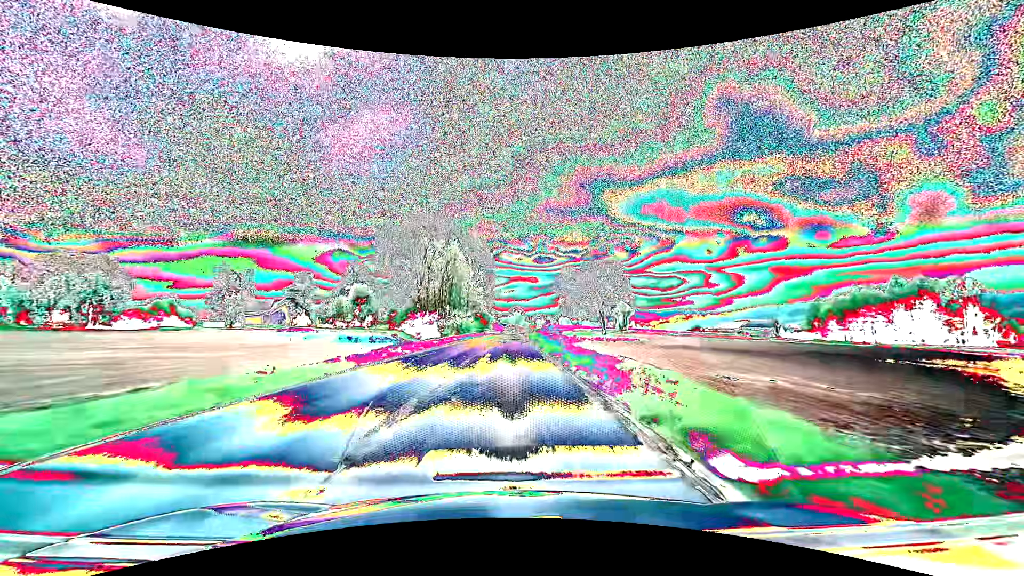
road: secondary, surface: asphalt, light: Day
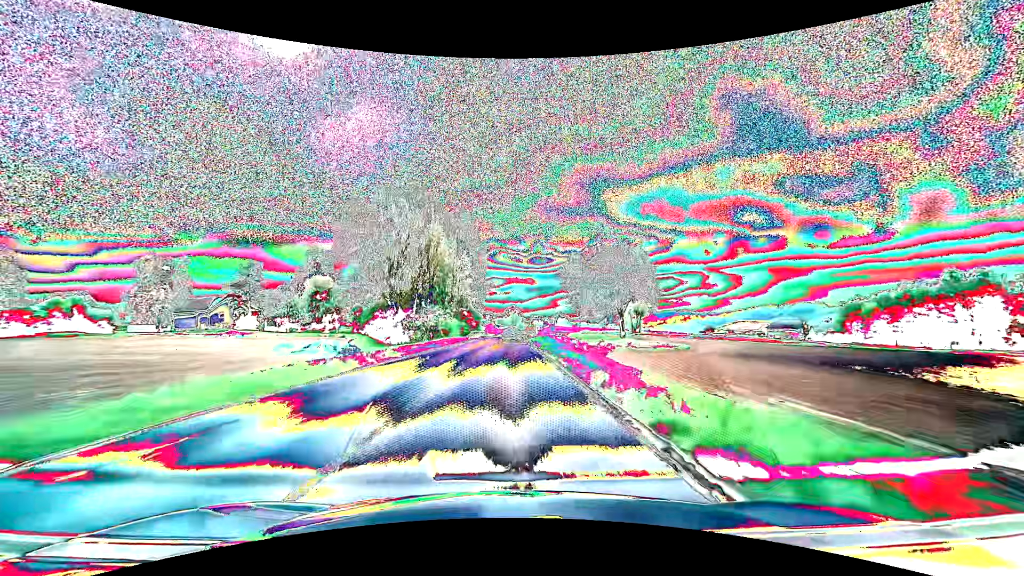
(+0.1, +26.9) m; 0°
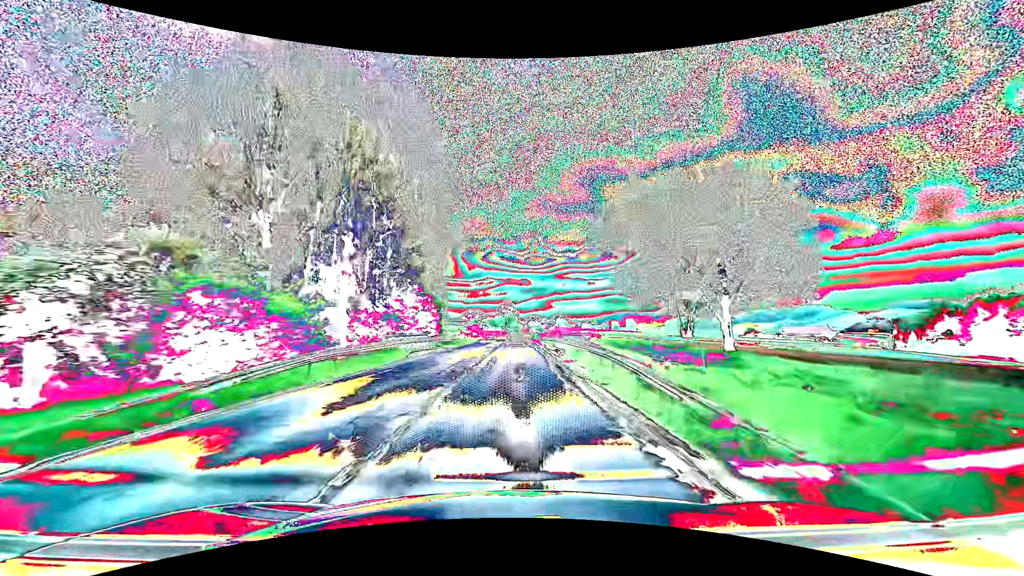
(+0.3, +54.3) m; +1°
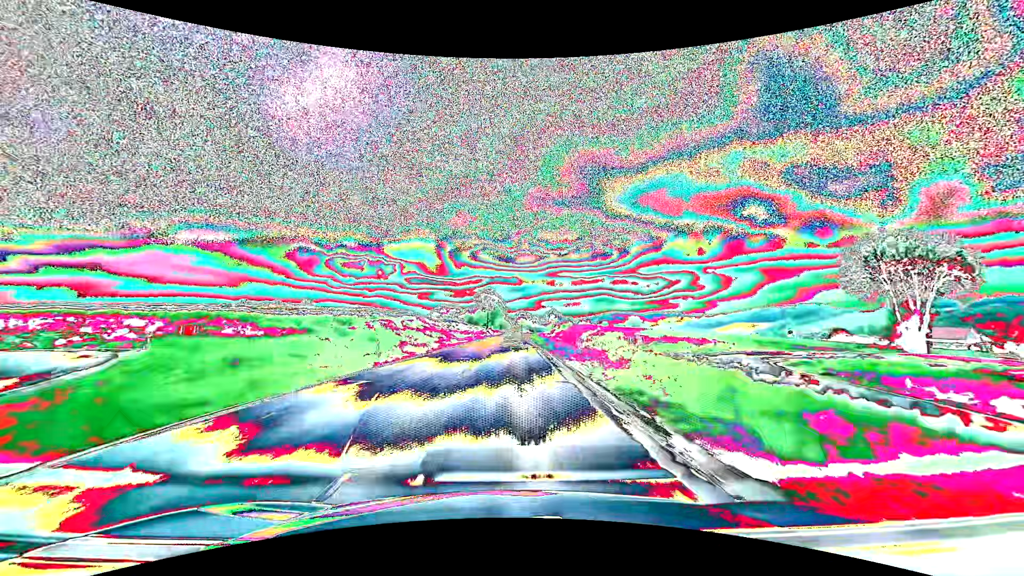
(+1.1, +68.5) m; +2°
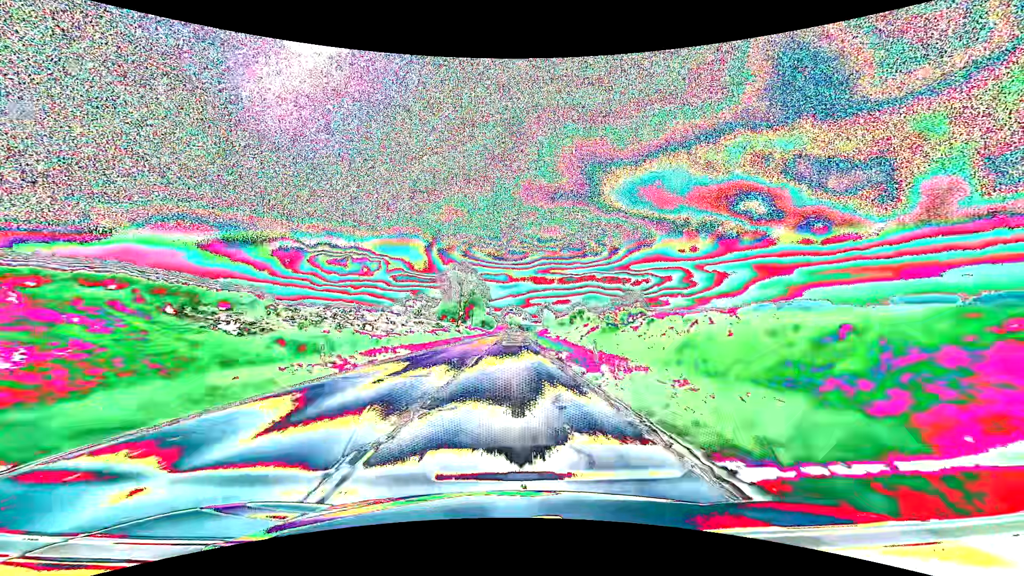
(+0.6, +54.6) m; +1°
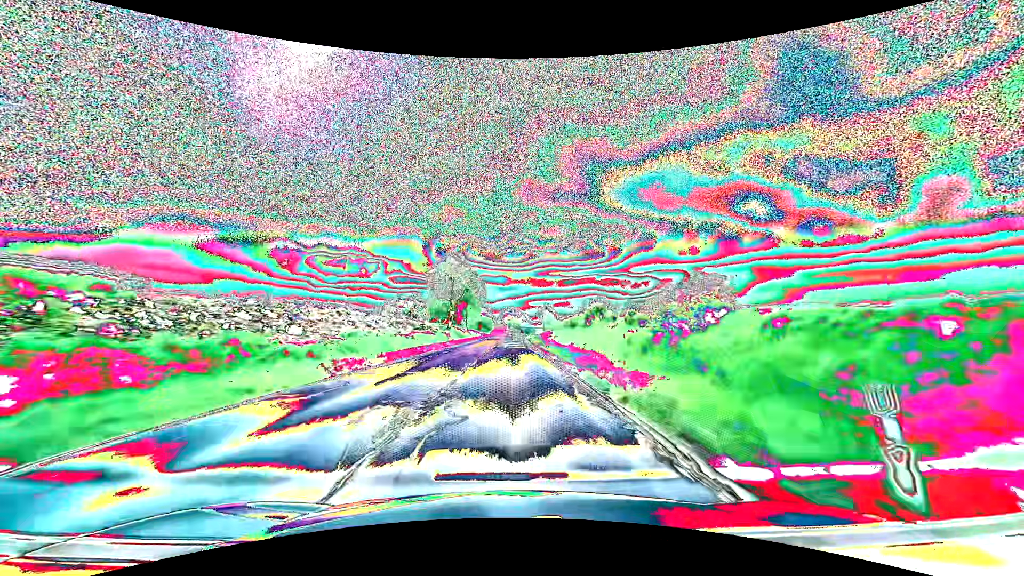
(0.0, +13.6) m; 0°
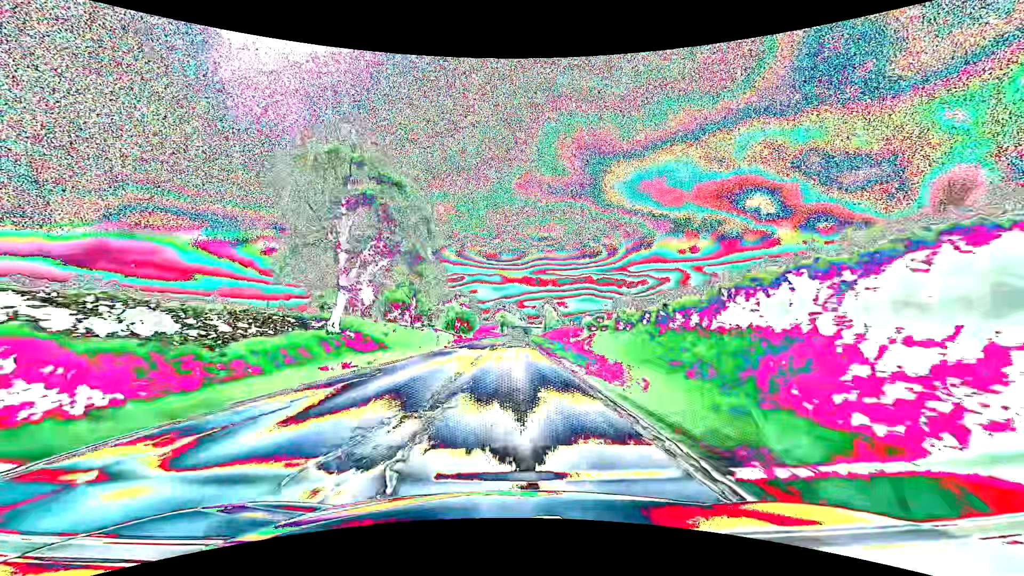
(+0.3, +54.2) m; +1°
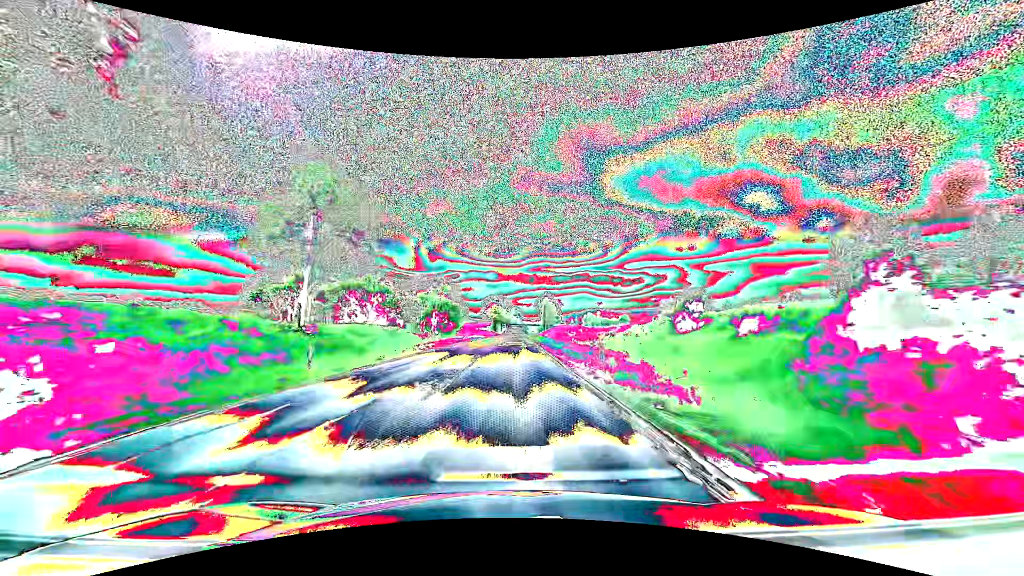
(+0.1, +26.9) m; 0°
